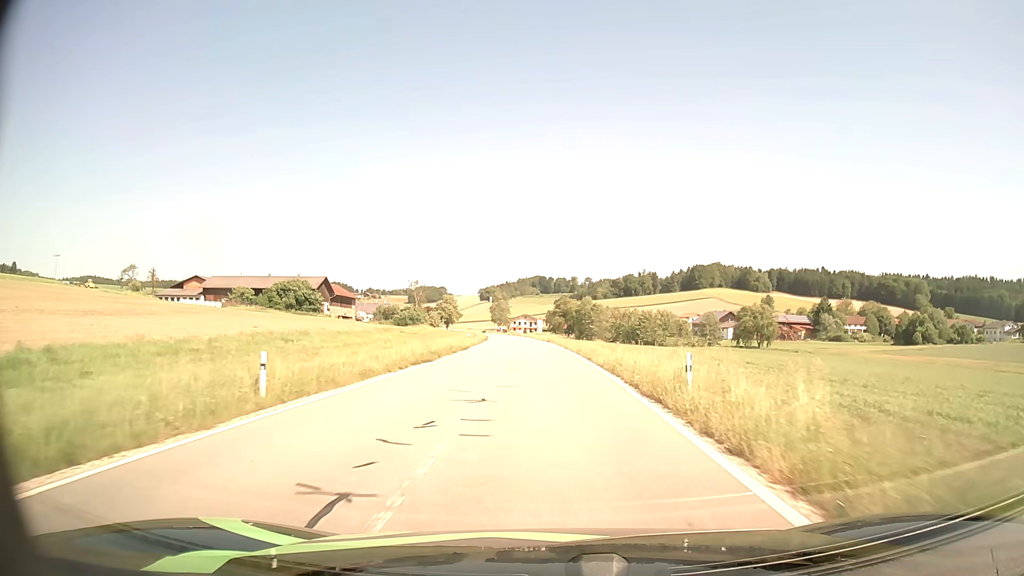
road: tertiary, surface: asphalt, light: Day
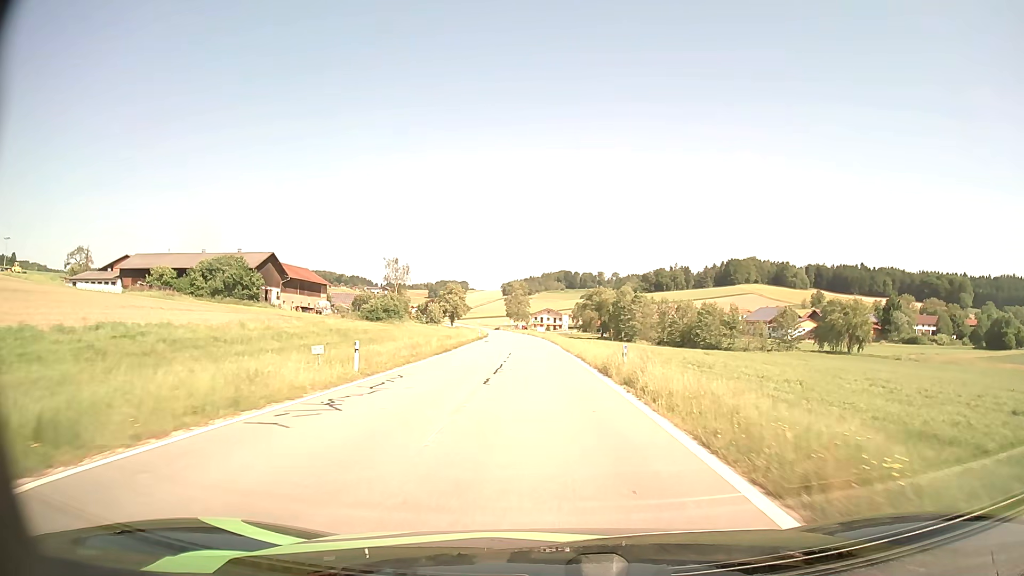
(-0.7, +44.5) m; -2°
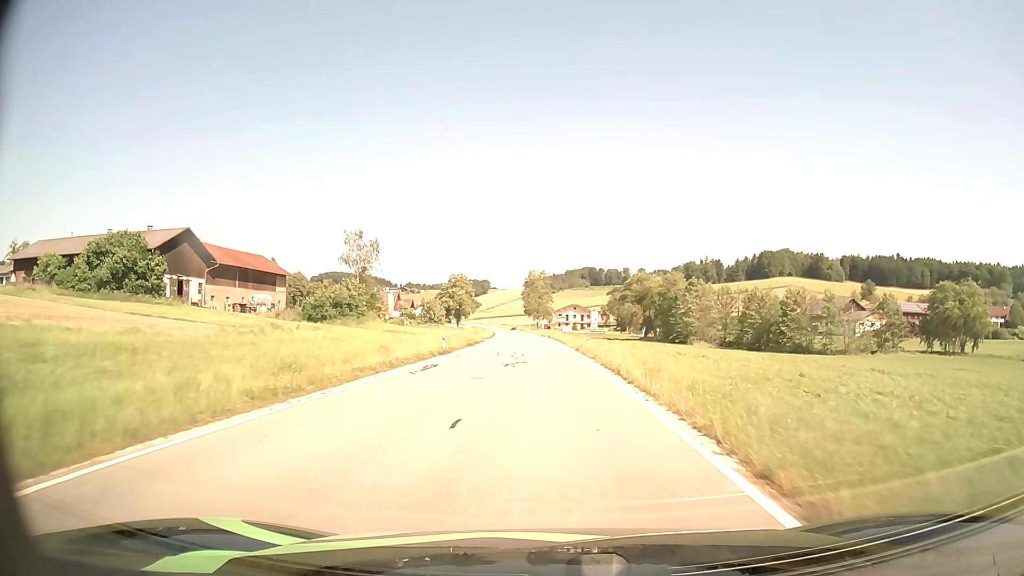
(-0.6, +36.5) m; -2°
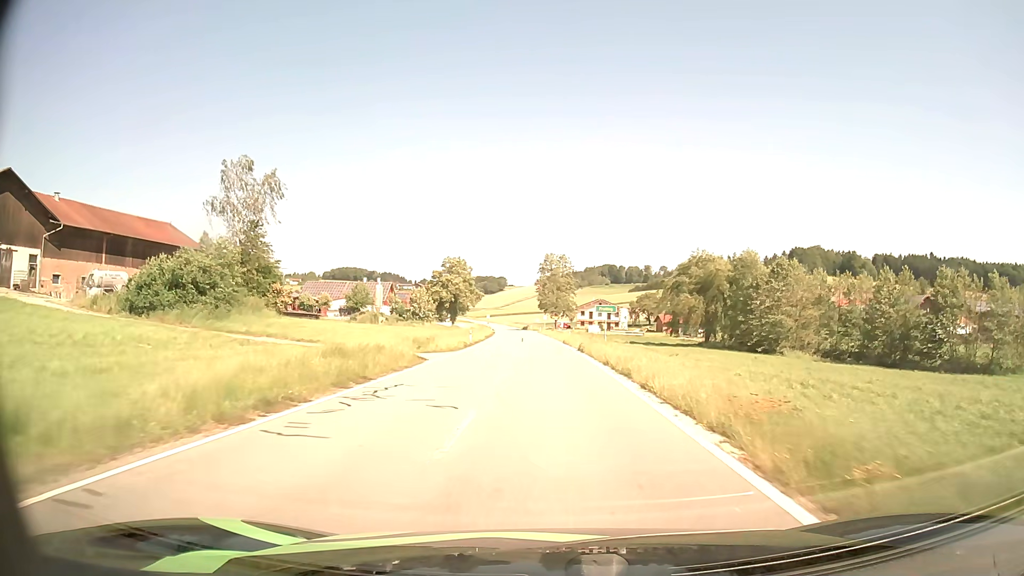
(-0.6, +37.1) m; -2°
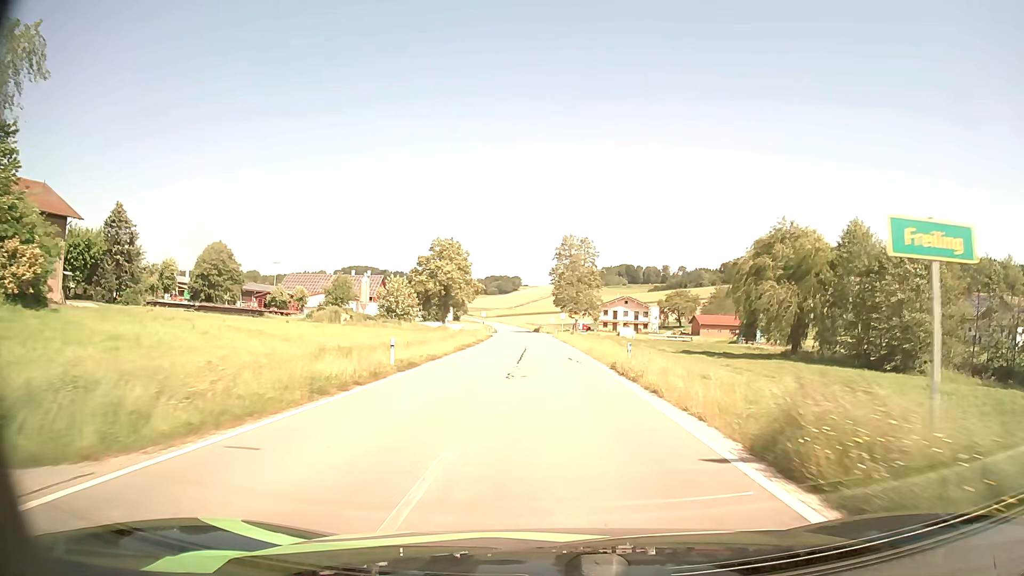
(-0.3, +28.4) m; -1°
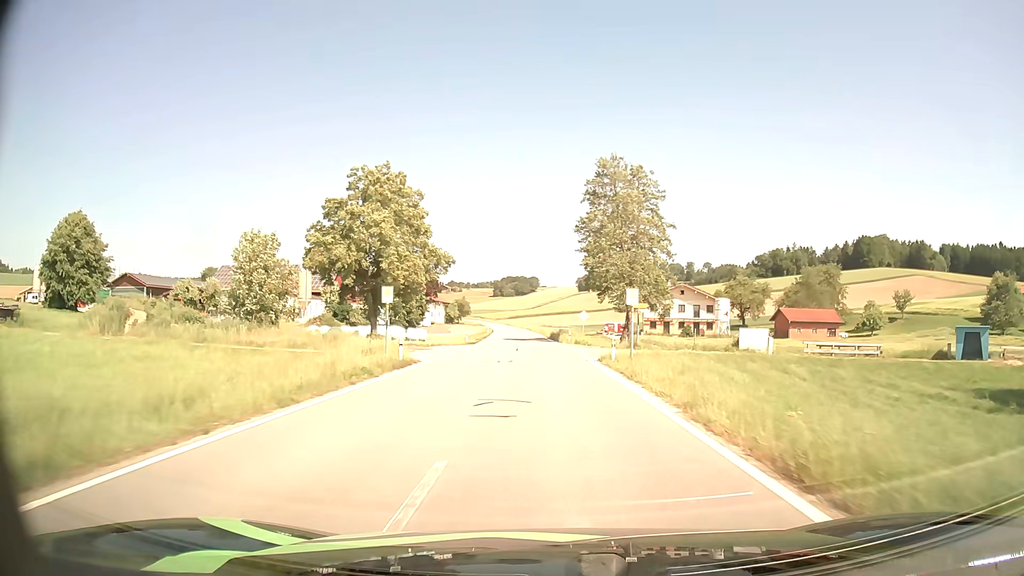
(-0.5, +49.0) m; -2°
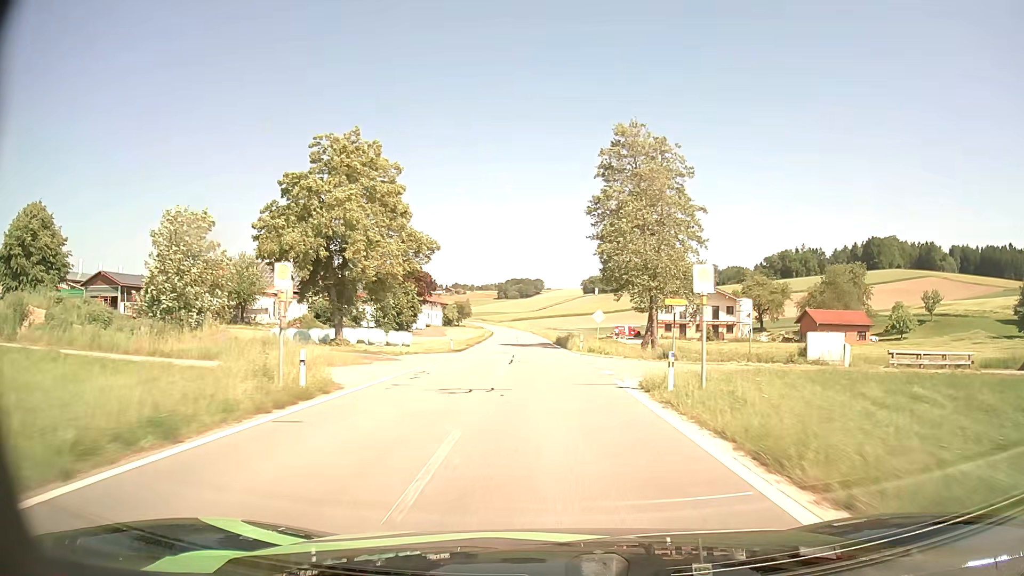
(0.0, +10.0) m; 0°
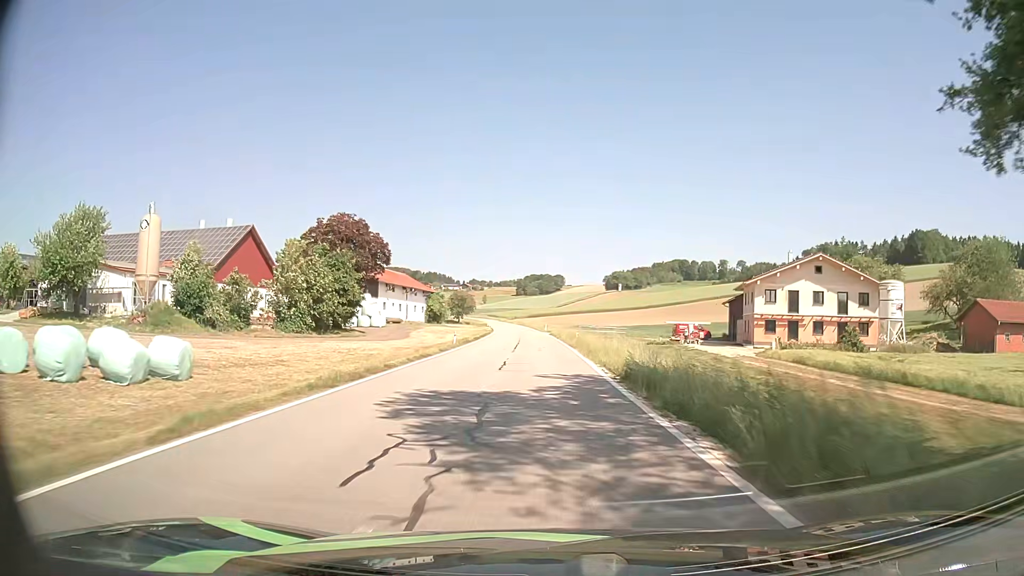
(-0.6, +41.0) m; -2°
(0, +10) (0, +20) (0, +30) (0, +40) (0, +50) (-1, +60) (-1, +70) (-2, +80) (-2, +90) (-3, +100) m
